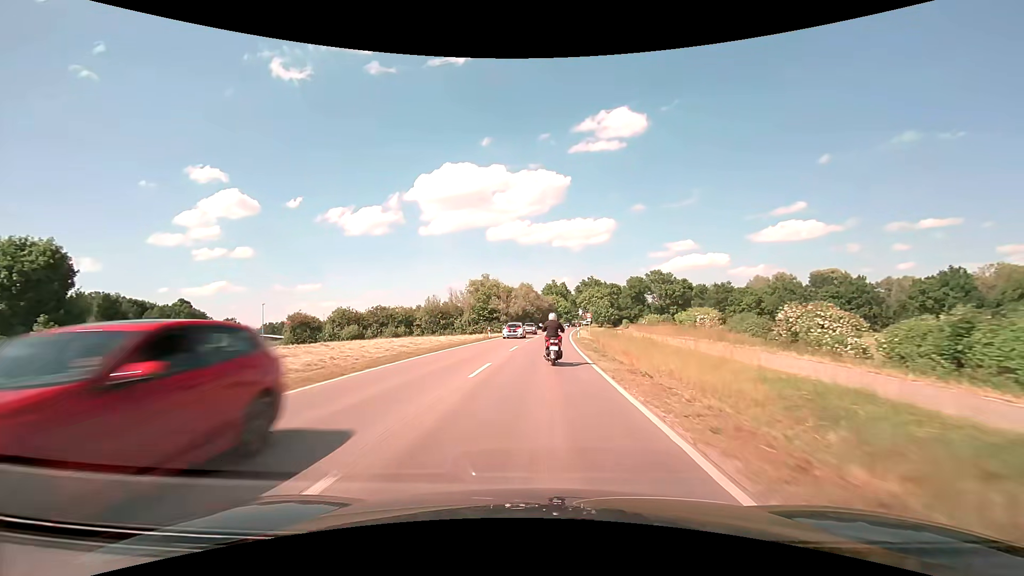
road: secondary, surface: asphalt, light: Day
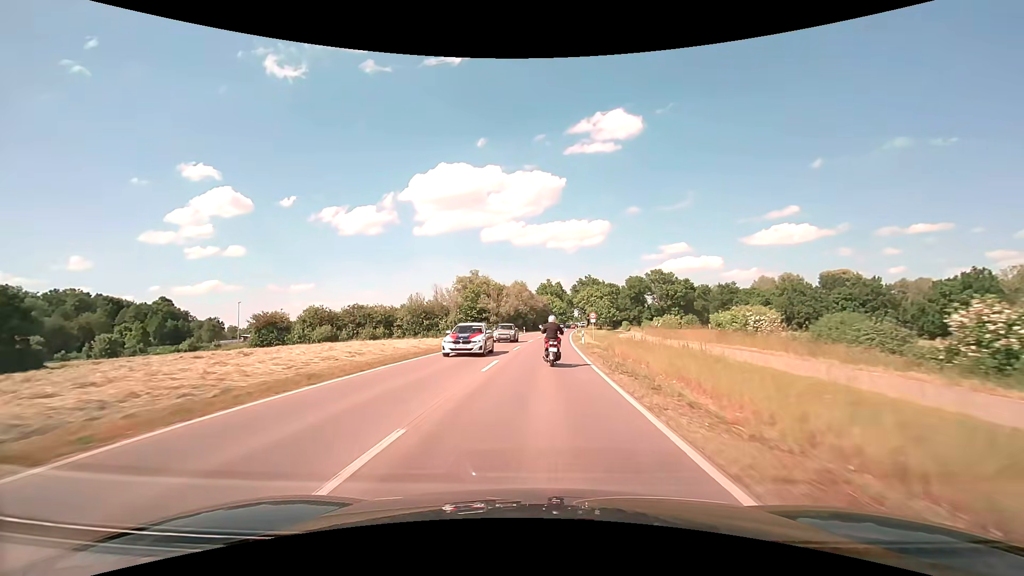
(0.0, +10.4) m; +1°
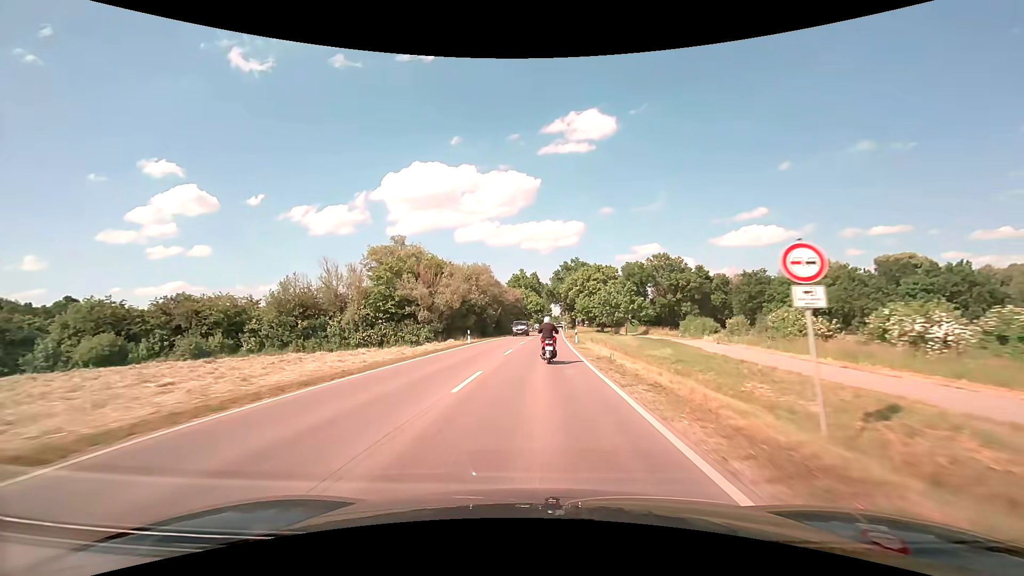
(+1.2, +42.4) m; +3°
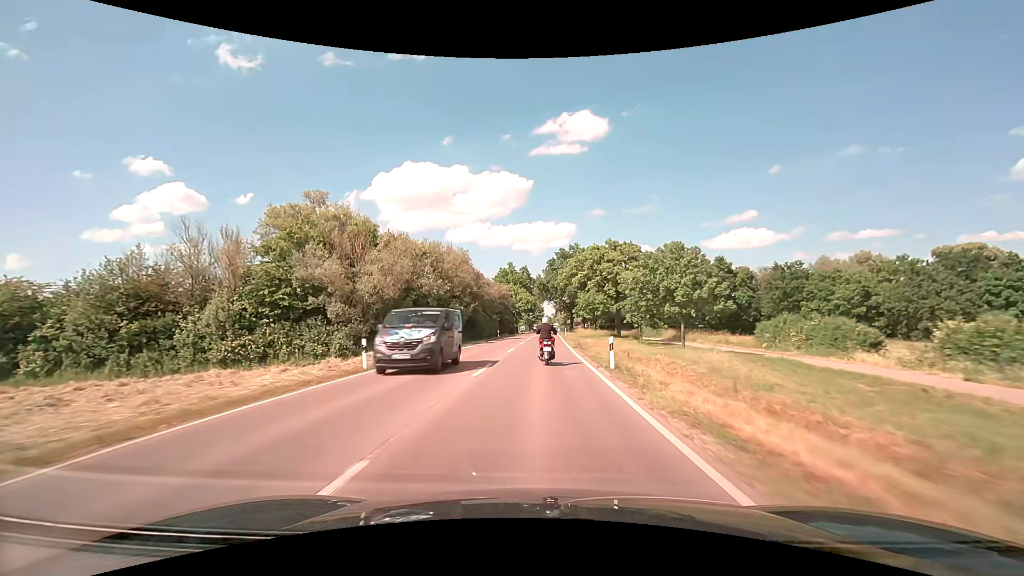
(+0.3, +22.2) m; +1°
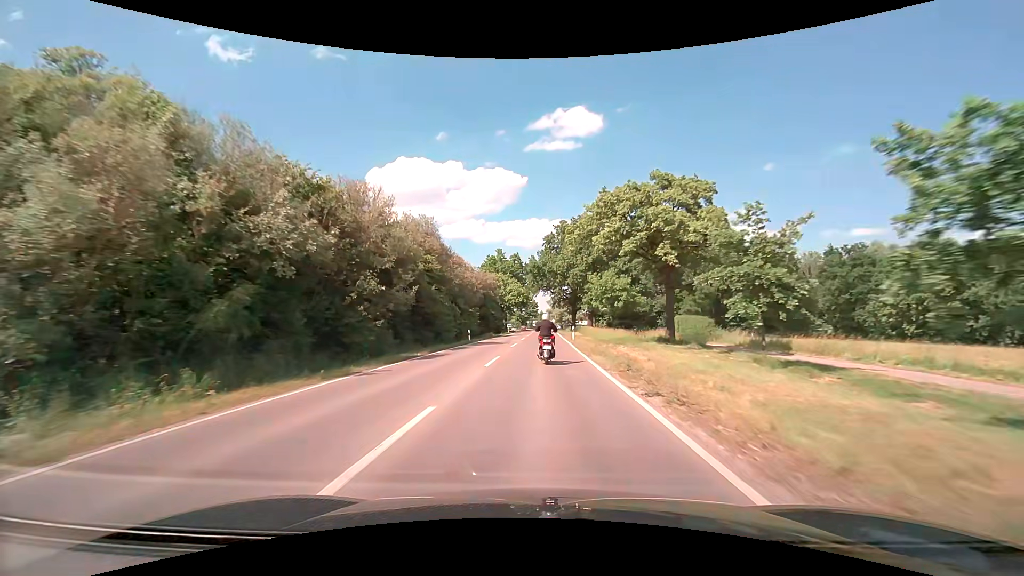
(+0.1, +22.3) m; +1°
